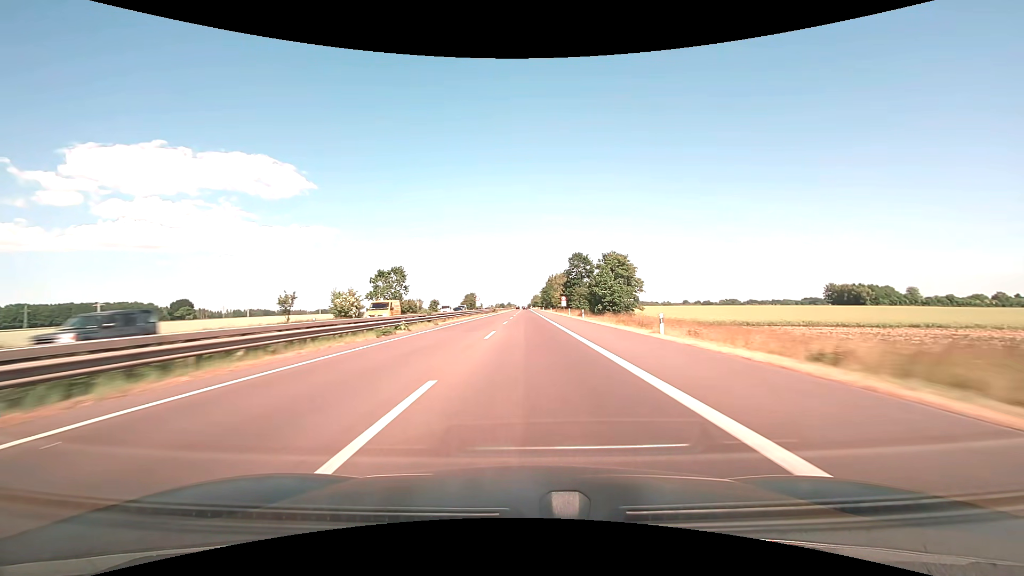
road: motorway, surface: asphalt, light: Day
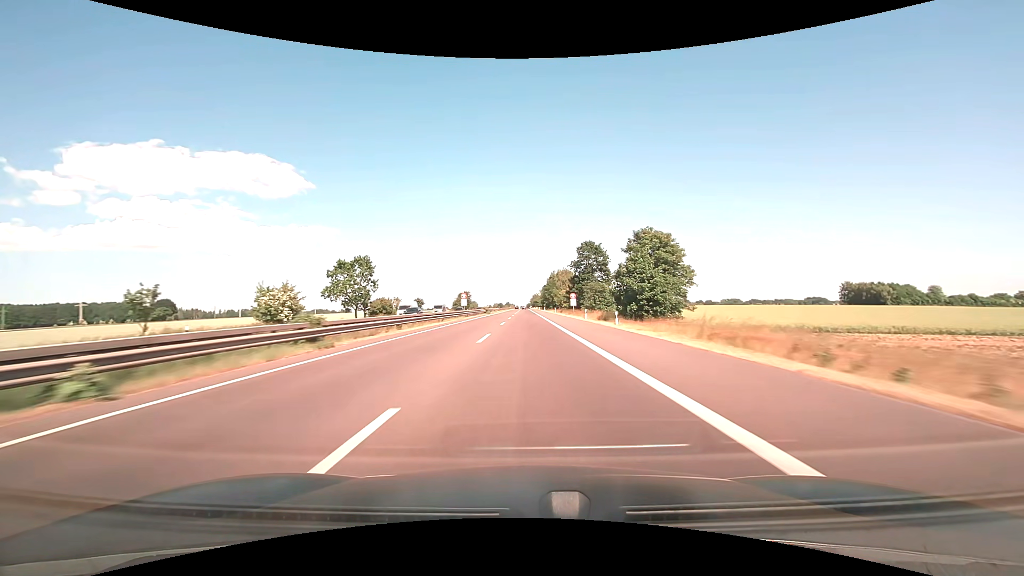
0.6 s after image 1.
(0.0, +20.3) m; 0°
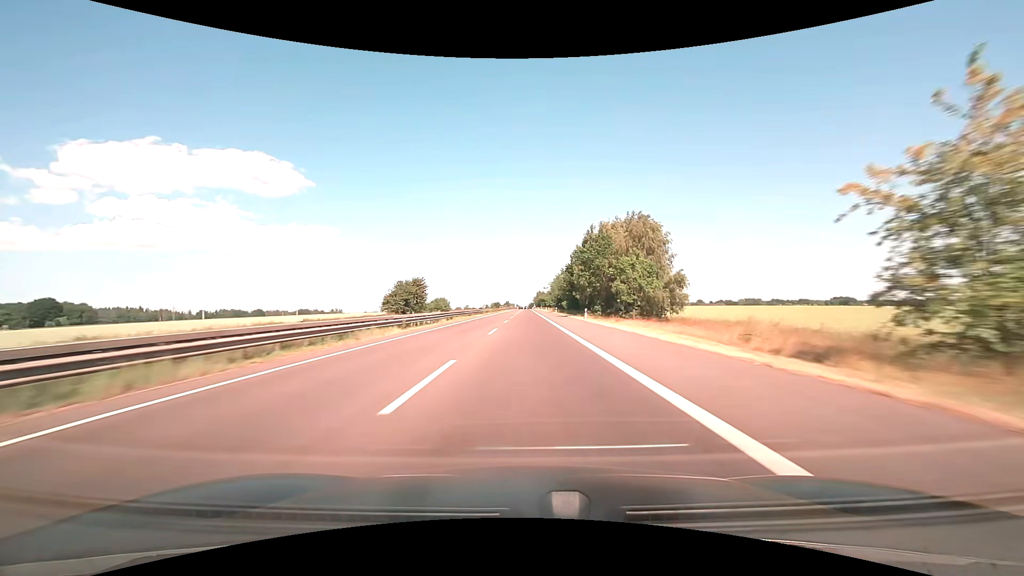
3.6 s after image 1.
(-0.3, +101.5) m; 0°
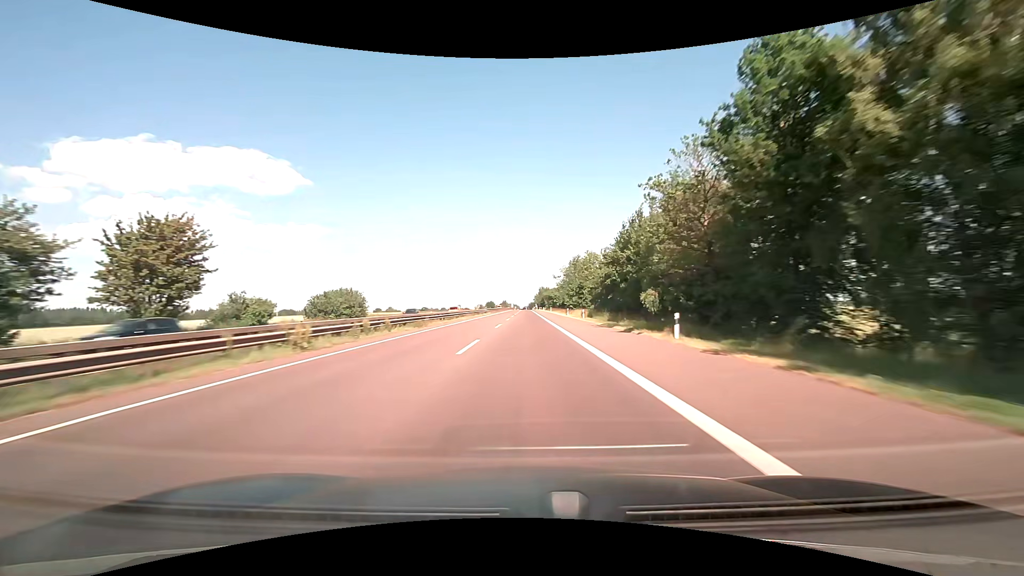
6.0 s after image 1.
(0.0, +81.2) m; 0°
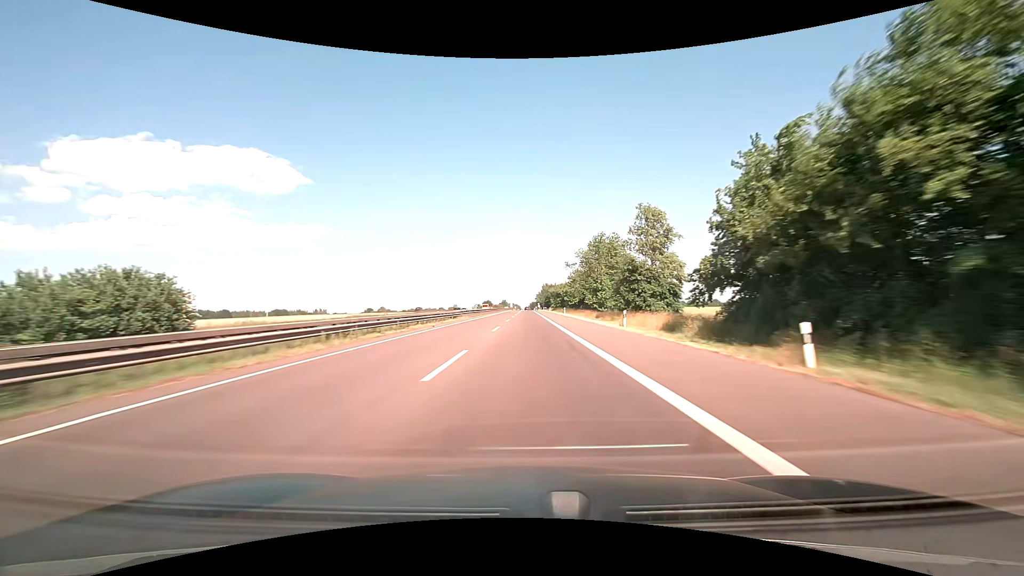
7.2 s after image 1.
(0.0, +40.6) m; 0°
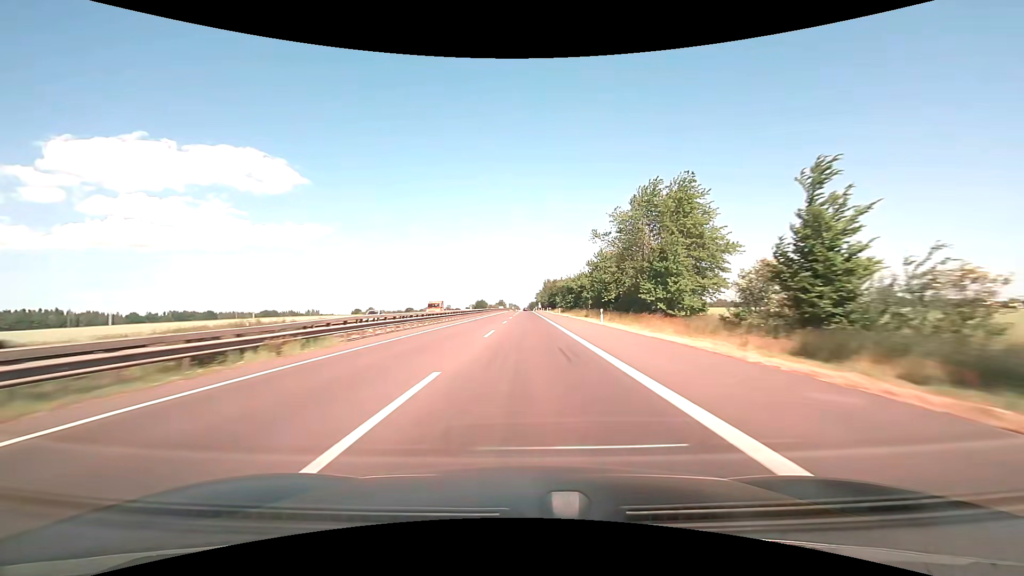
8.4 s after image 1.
(+0.1, +40.6) m; 0°
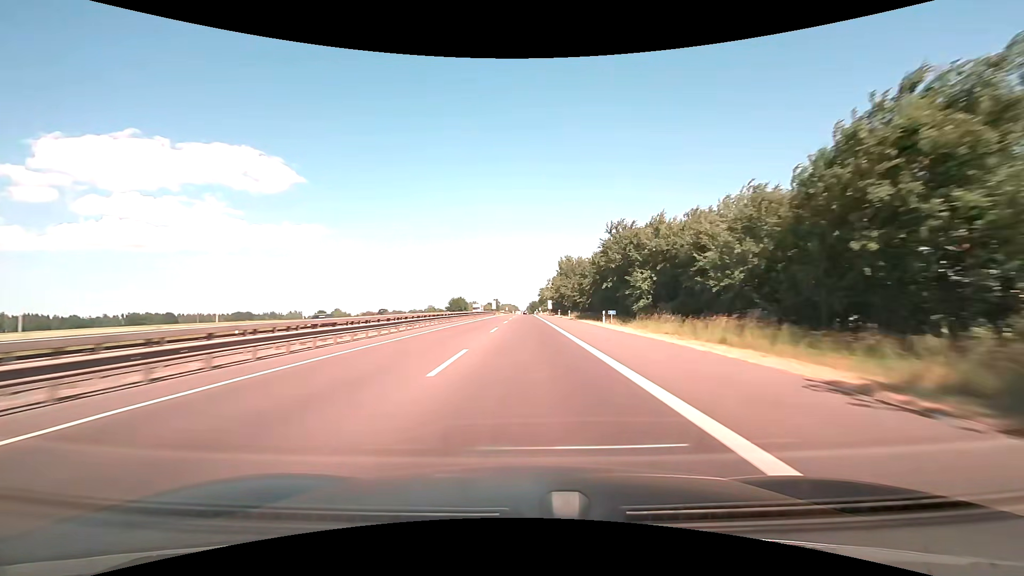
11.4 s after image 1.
(0.0, +101.5) m; 0°
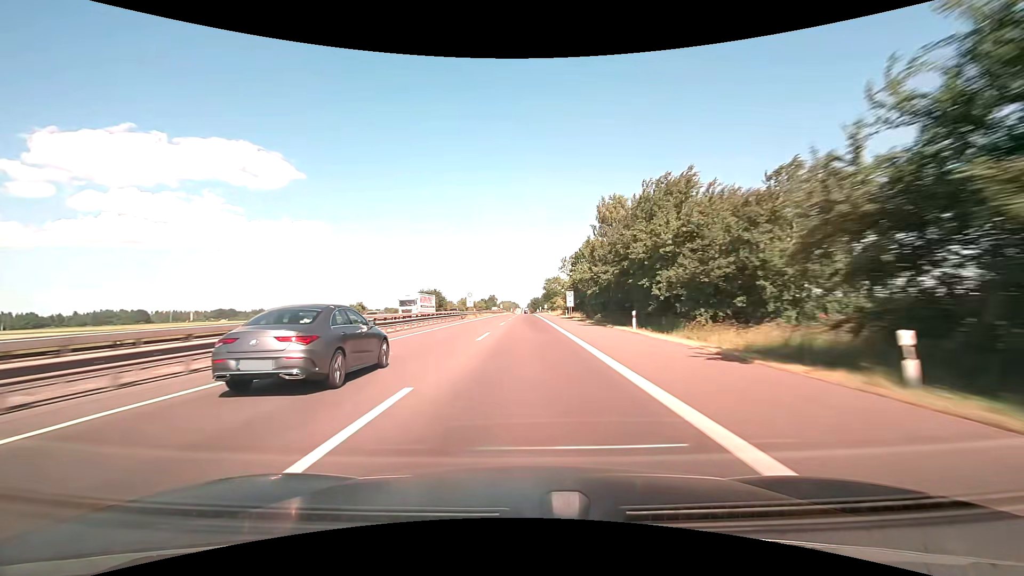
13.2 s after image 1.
(0.0, +61.0) m; 0°
(0, +10) (0, +20) (0, +30) (0, +40) (0, +50) (0, +60) (0, +70) (0, +80) (0, +90) (0, +100) m
